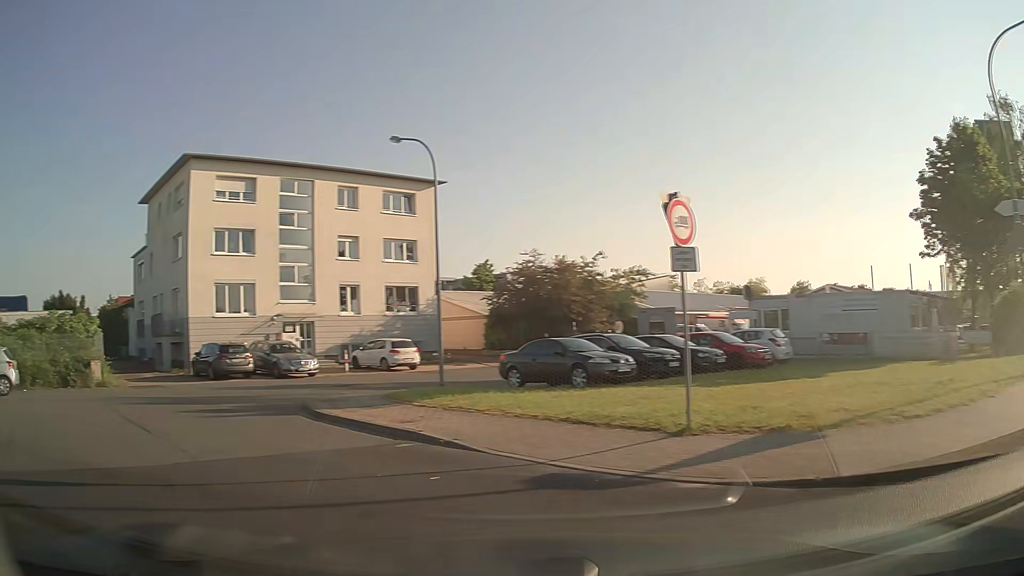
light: Day
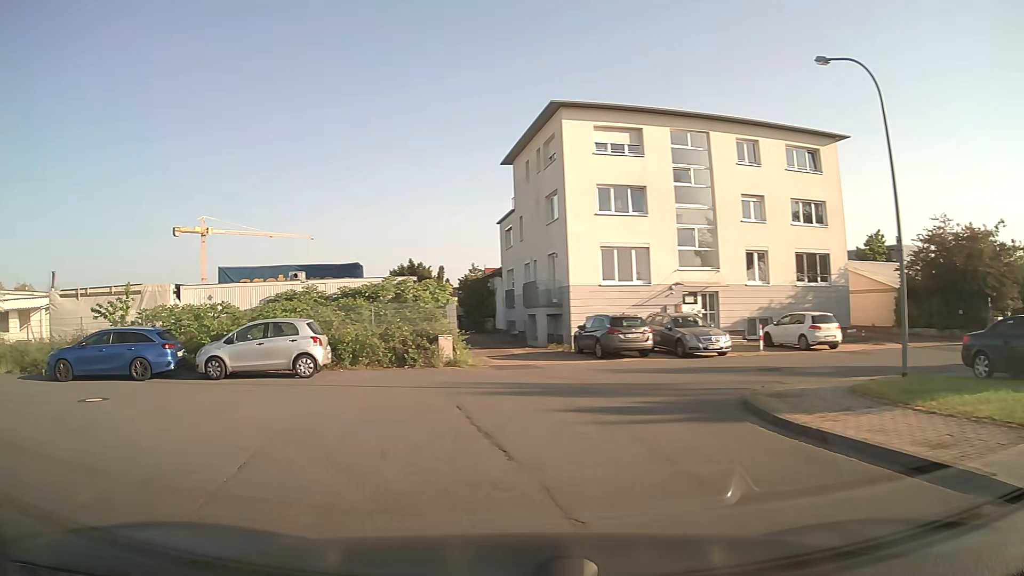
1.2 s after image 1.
(-1.5, +4.6) m; -31°
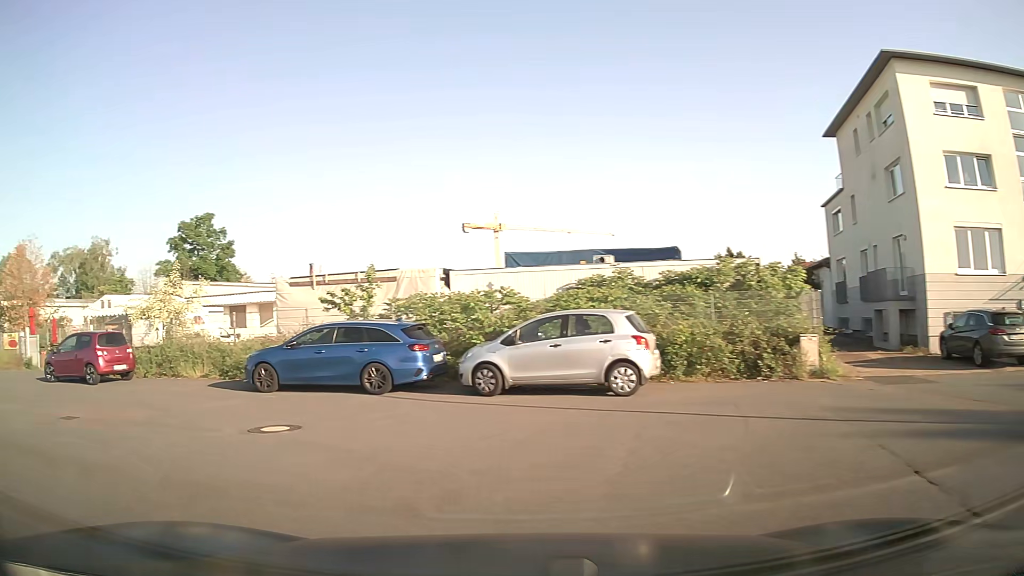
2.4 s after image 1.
(-1.2, +5.5) m; -26°
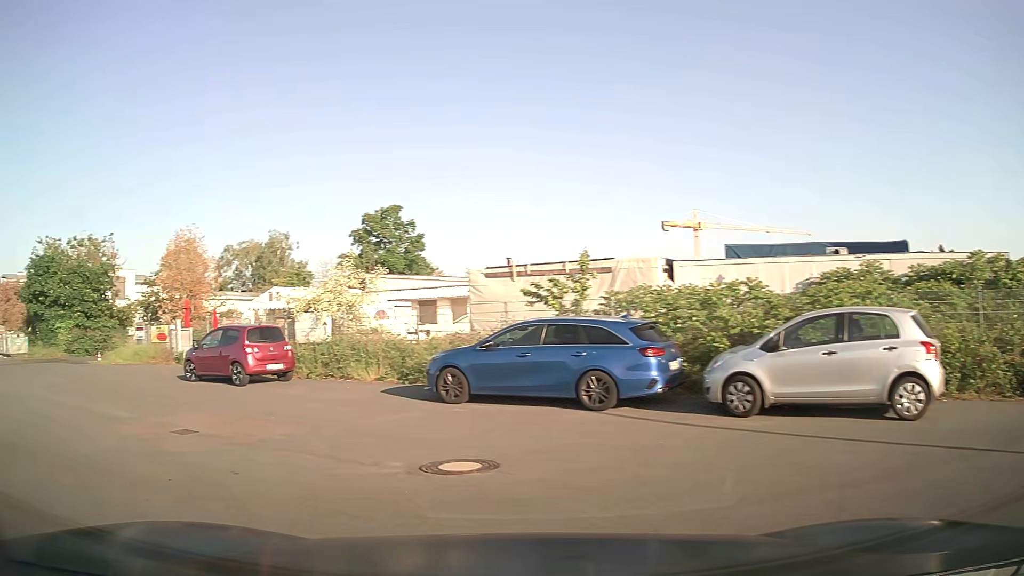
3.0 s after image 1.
(-0.4, +2.9) m; -16°
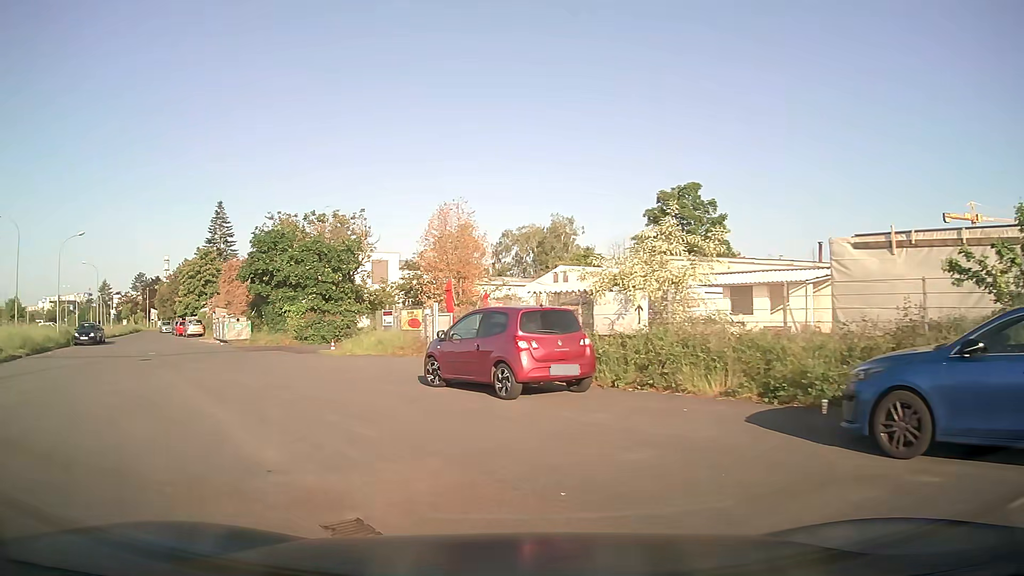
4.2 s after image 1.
(-1.4, +5.6) m; -23°
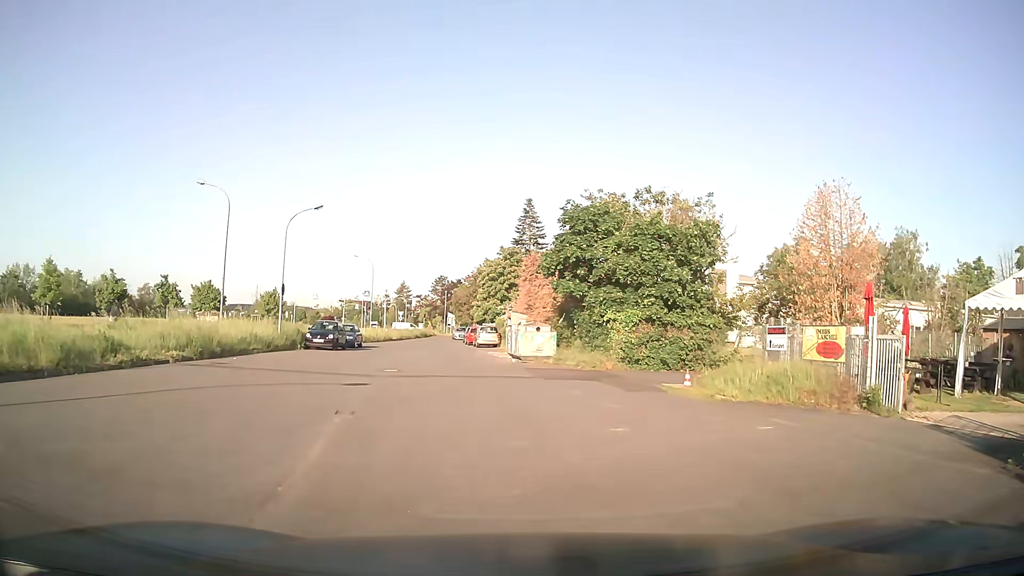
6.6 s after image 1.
(-3.3, +10.3) m; -29°
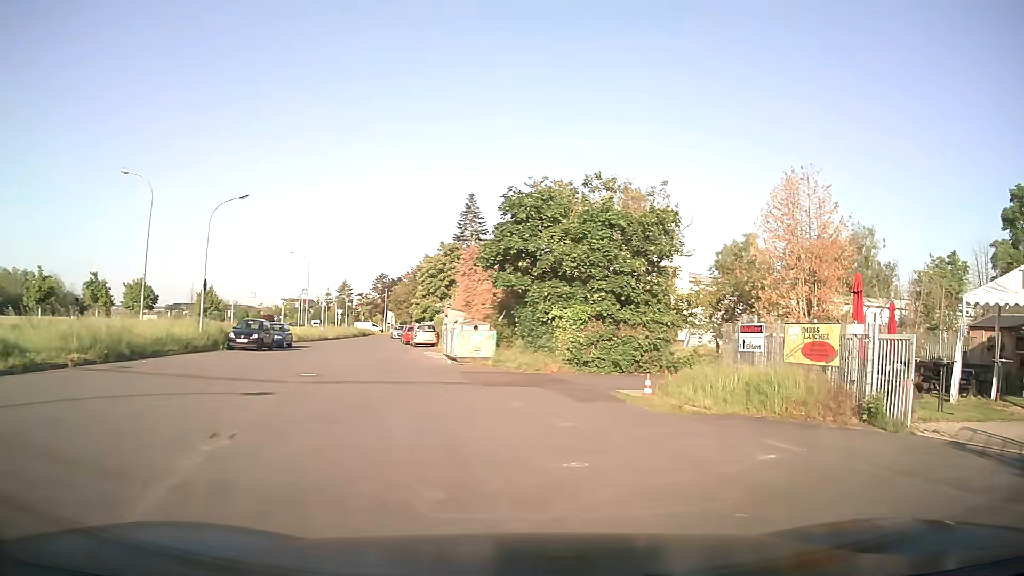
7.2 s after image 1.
(+0.1, +2.4) m; +4°
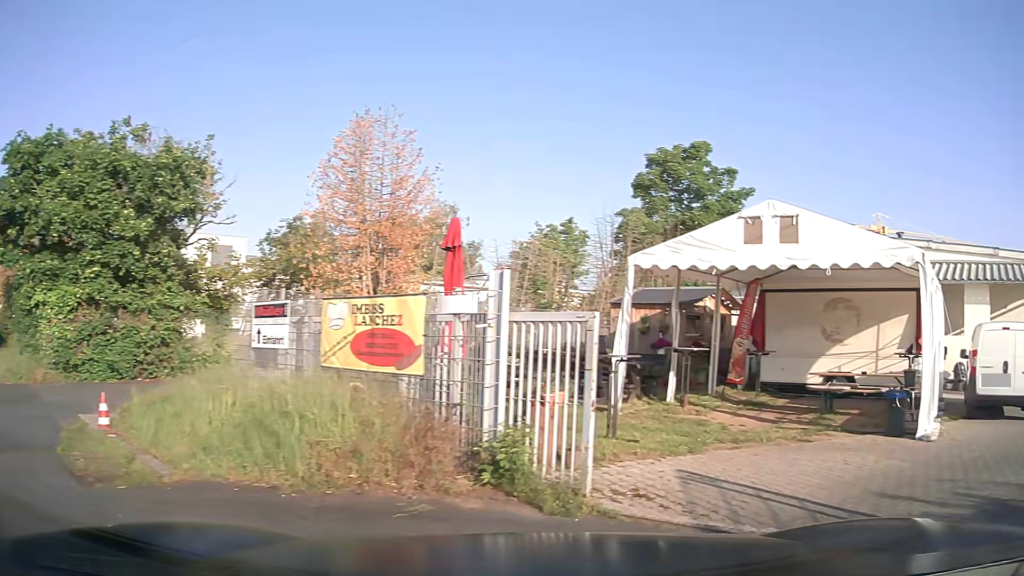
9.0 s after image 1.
(+1.6, +5.7) m; +38°
